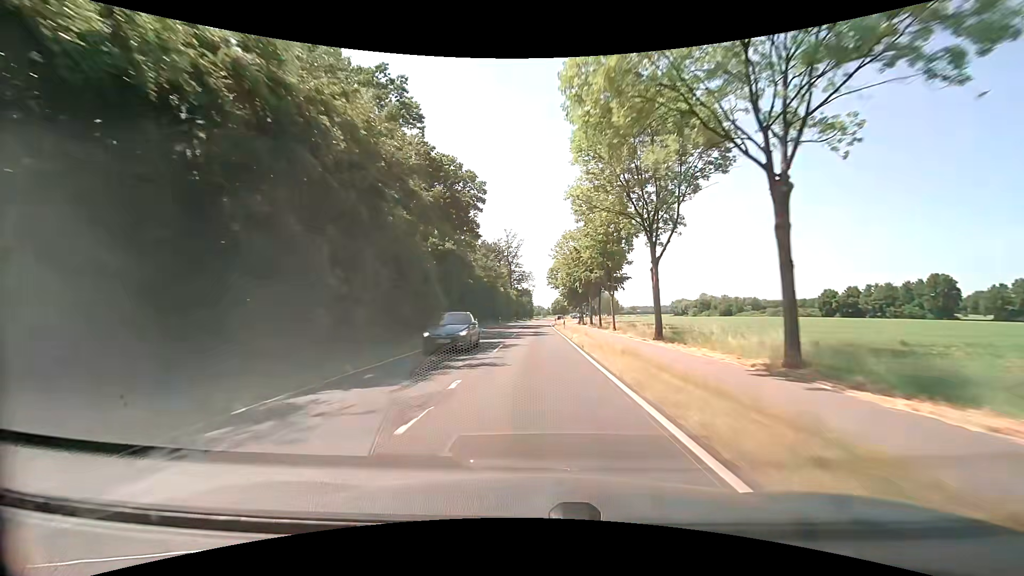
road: secondary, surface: asphalt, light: Day
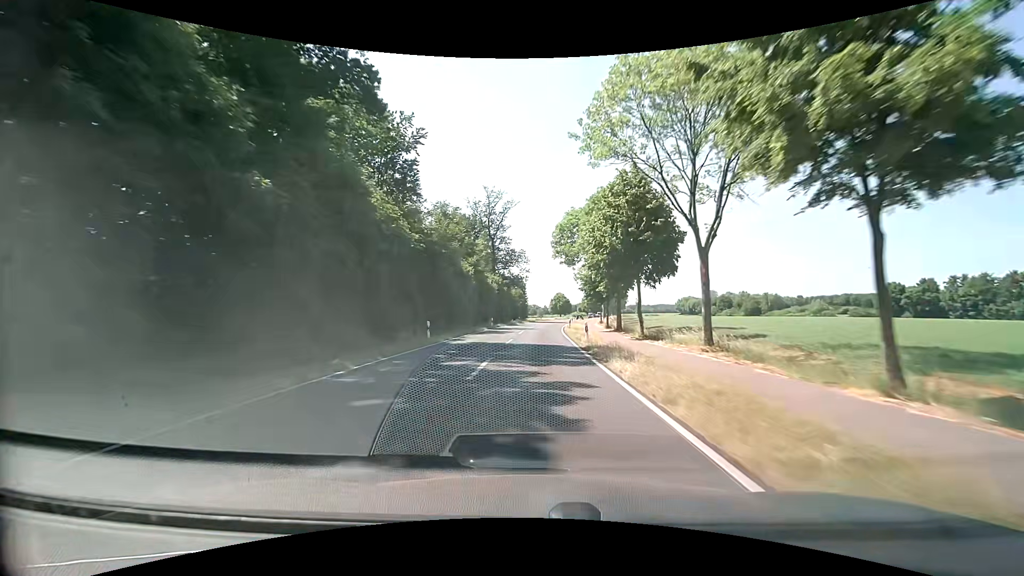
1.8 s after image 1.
(0.0, +43.6) m; 0°
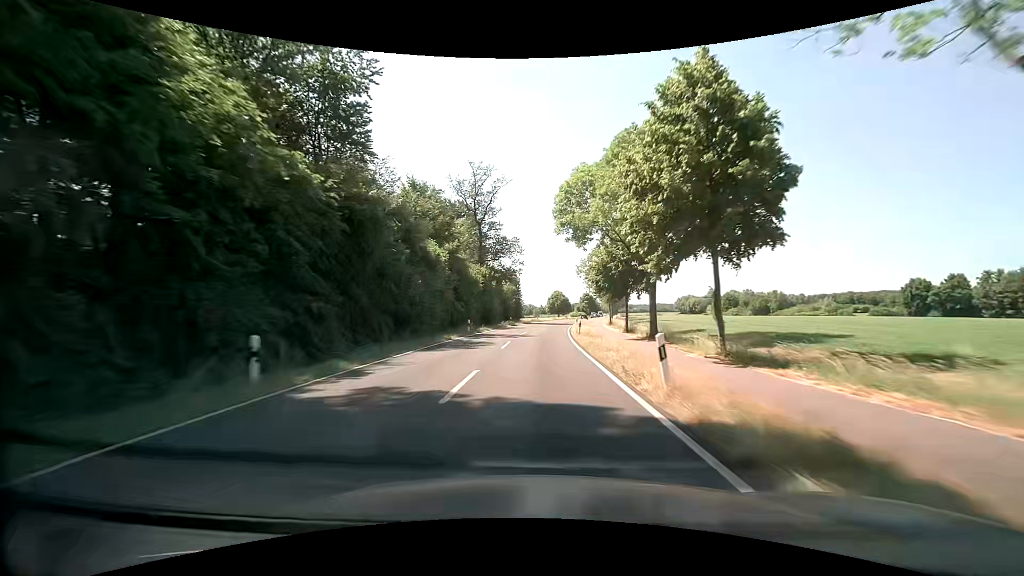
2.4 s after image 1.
(+0.1, +14.4) m; +1°
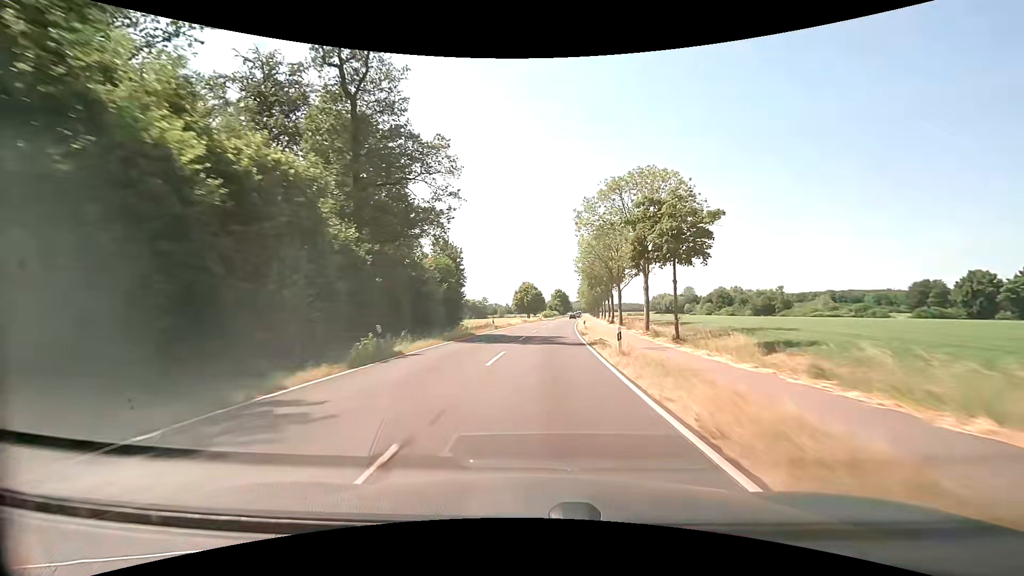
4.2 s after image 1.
(+1.0, +42.5) m; +4°
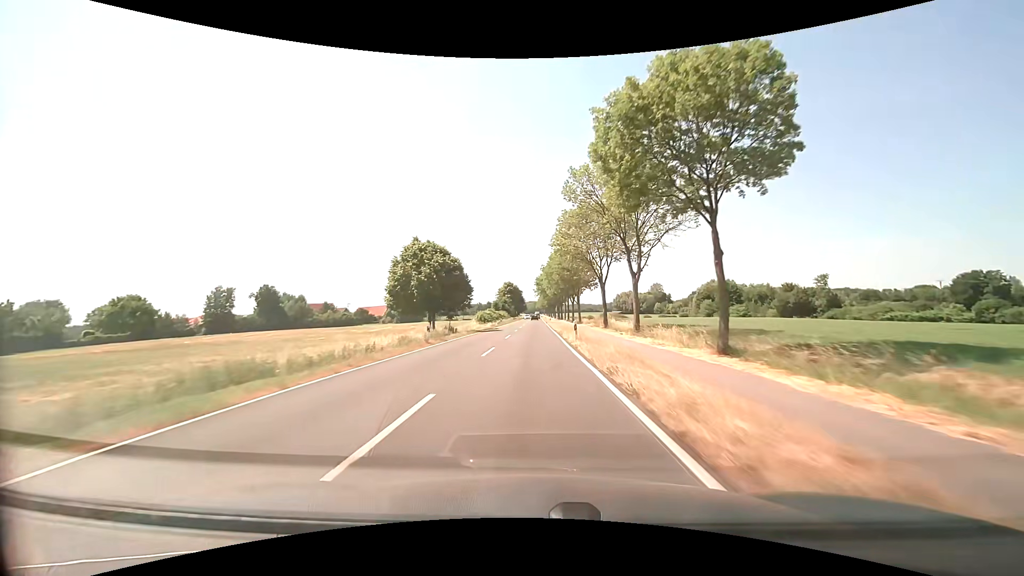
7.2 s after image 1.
(+4.3, +68.3) m; +6°
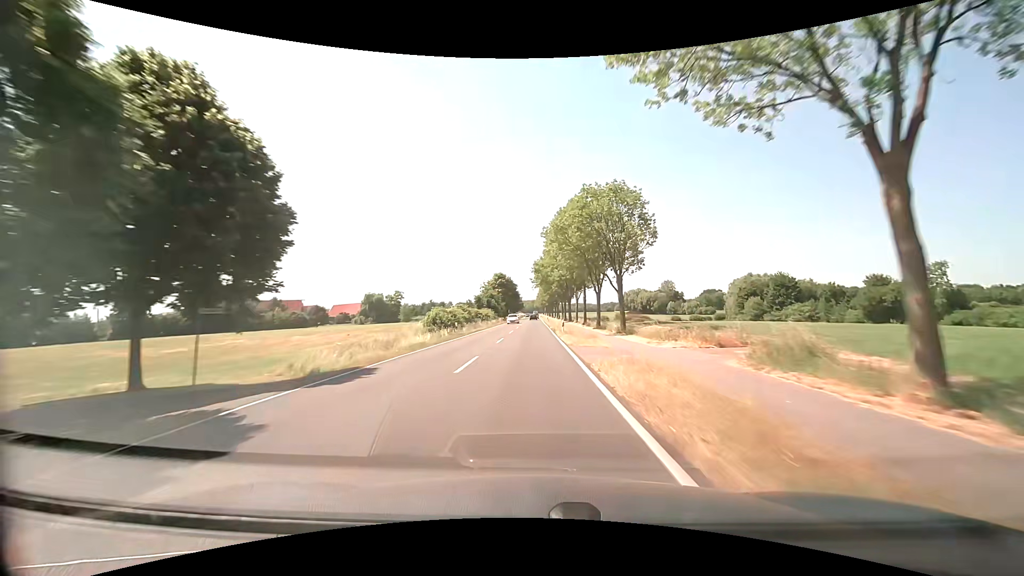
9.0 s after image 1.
(+0.3, +40.1) m; 0°
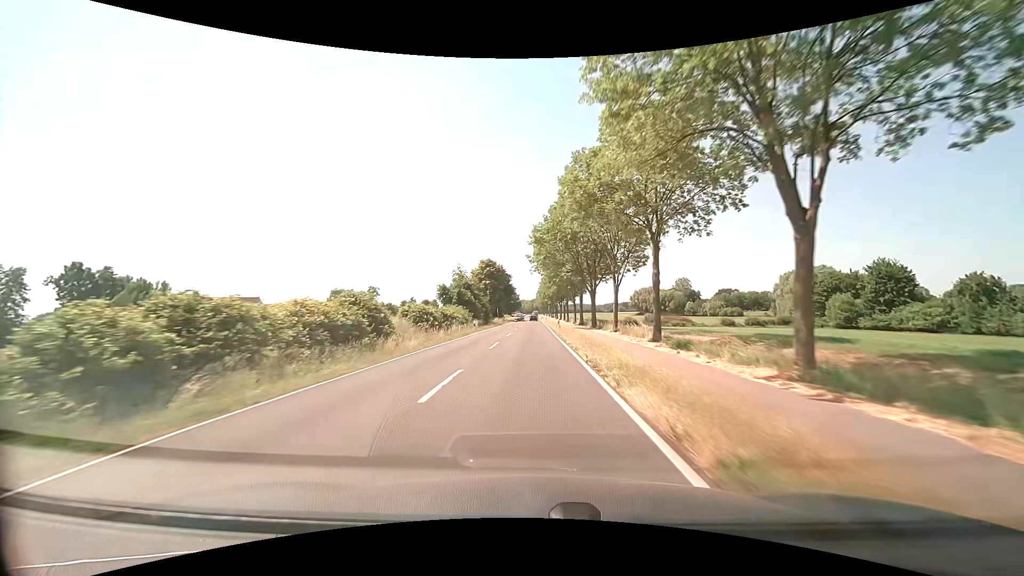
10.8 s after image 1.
(+0.2, +39.8) m; 0°
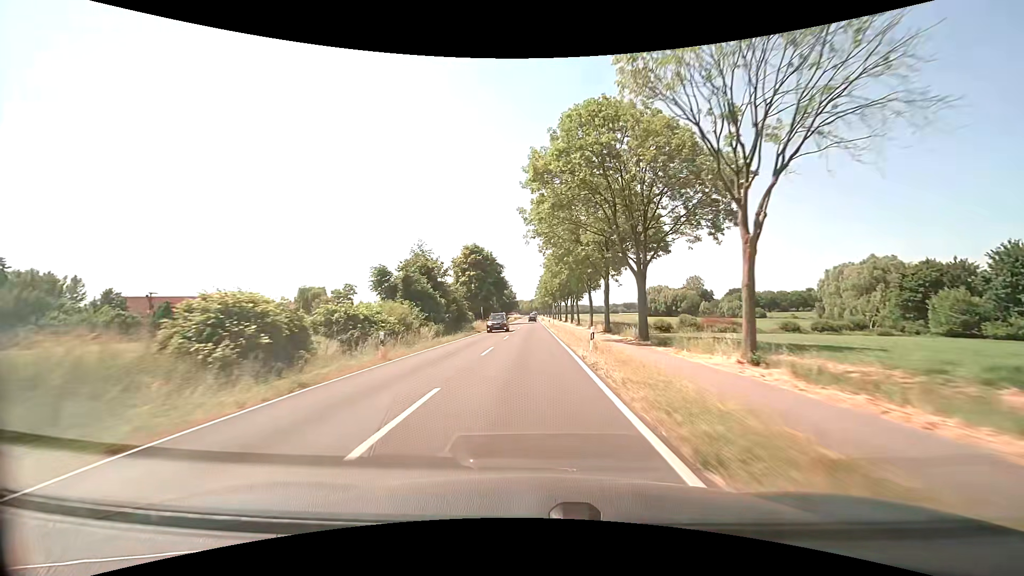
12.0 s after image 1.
(+0.1, +26.8) m; 0°
(0, +10) (0, +20) (0, +30) (0, +40) (0, +50) (0, +60) (0, +70) (0, +80) (0, +90) (0, +100) m
